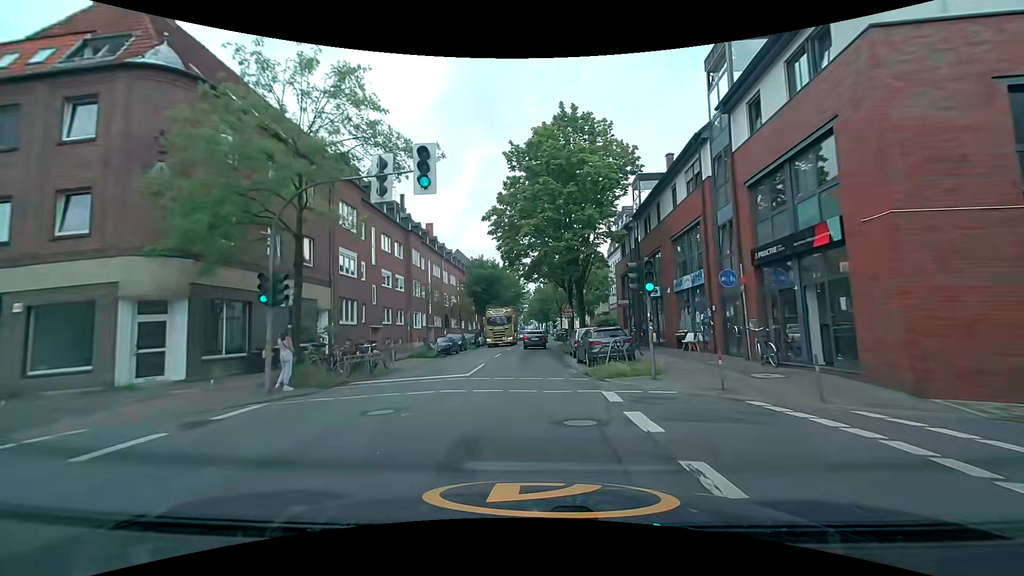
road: tertiary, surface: asphalt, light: Day
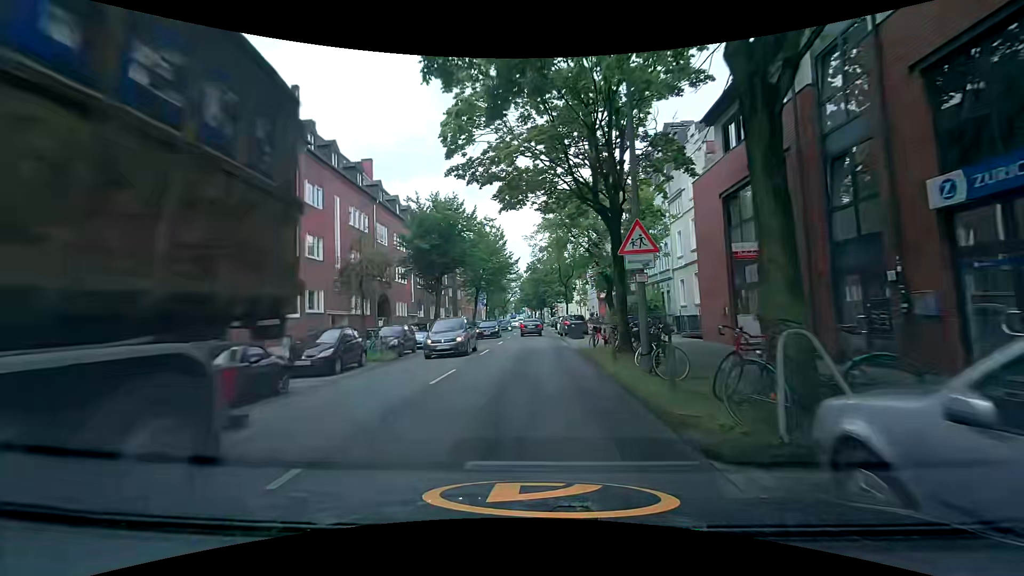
(-0.2, +25.2) m; 0°
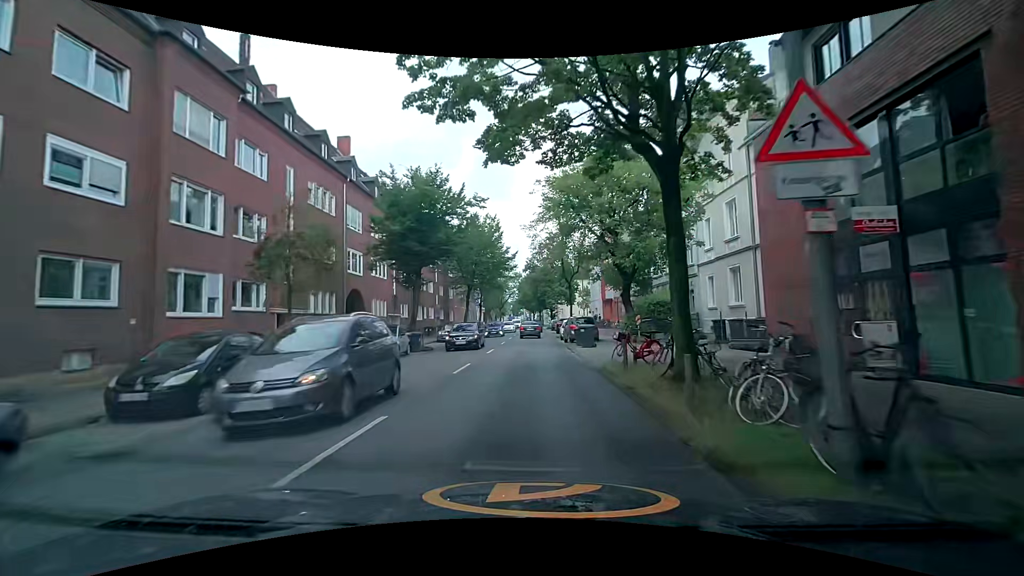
(0.0, +6.4) m; +1°
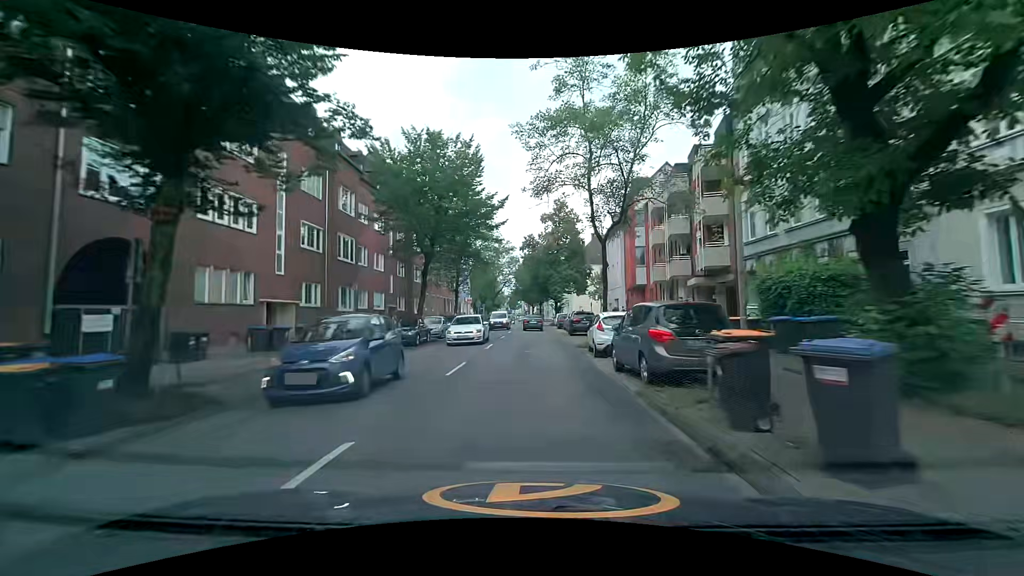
(0.0, +19.8) m; 0°
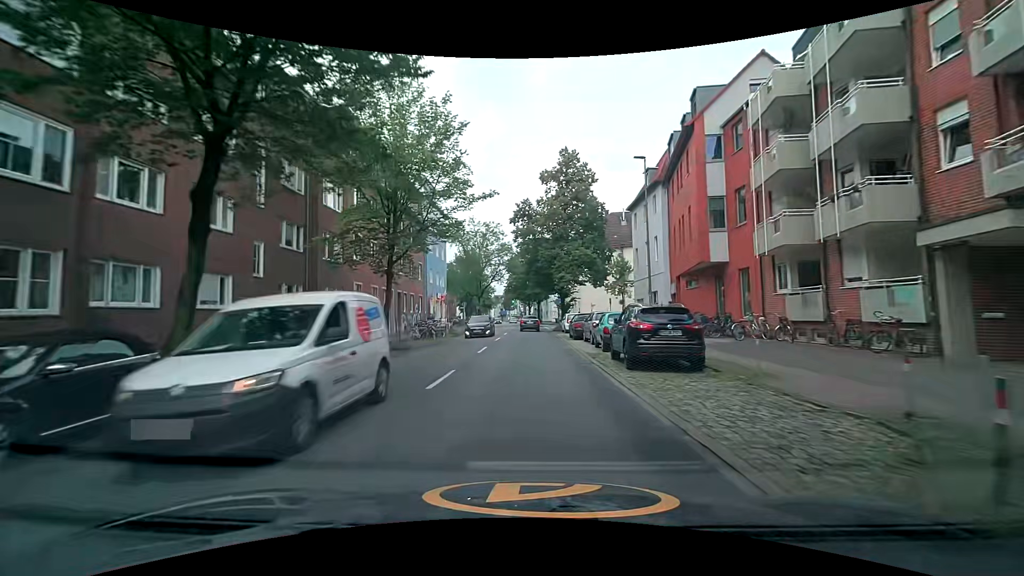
(+0.1, +20.0) m; 0°
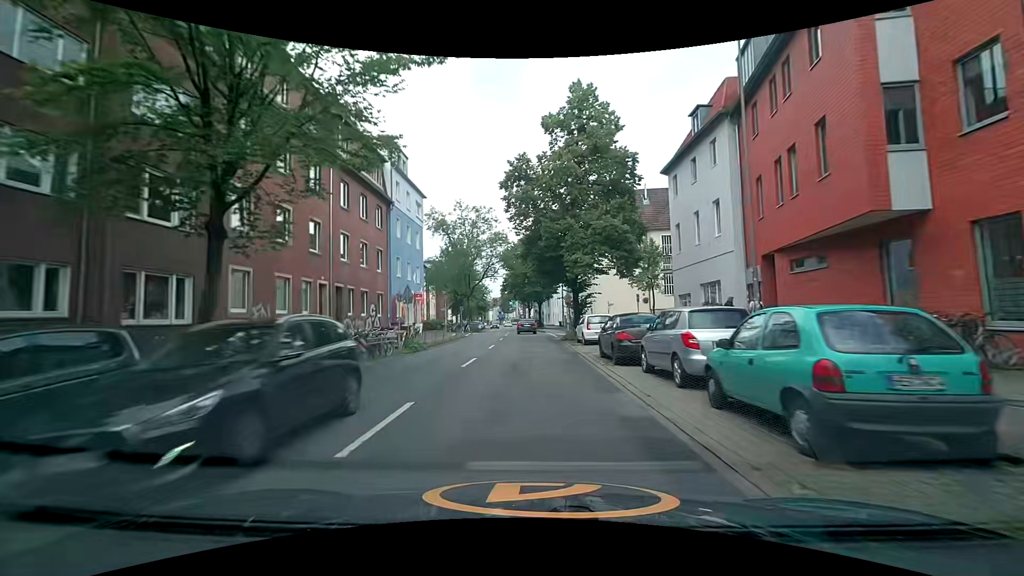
(0.0, +13.3) m; 0°
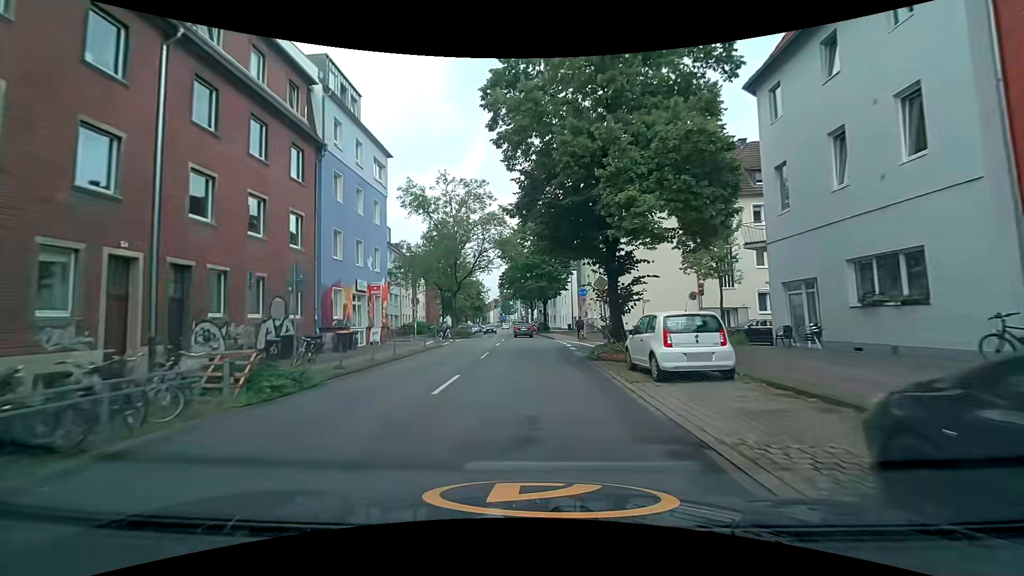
(0.0, +13.5) m; 0°
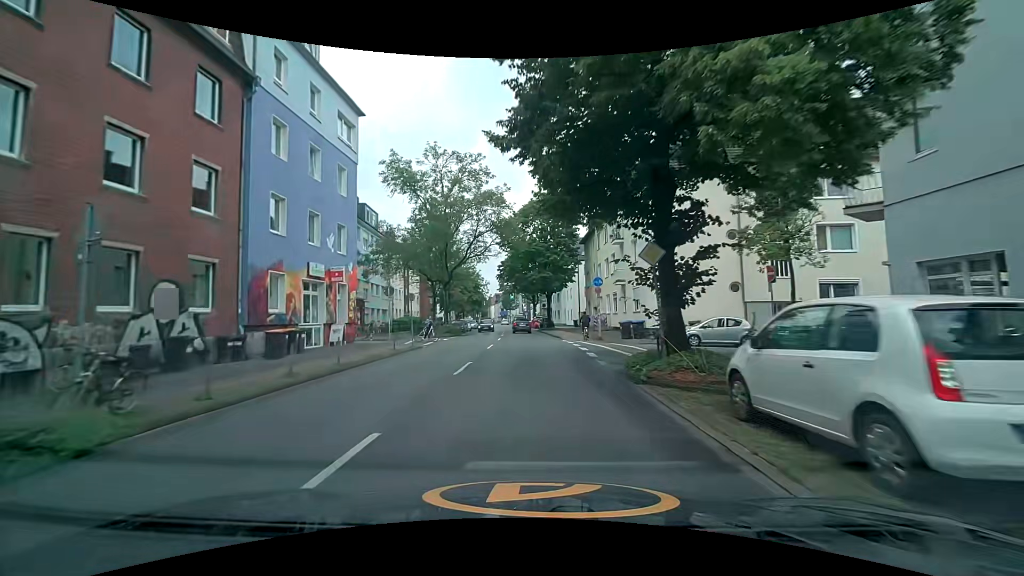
(0.0, +6.8) m; 0°
(0, +10) (0, +20) (0, +30) (-1, +40) (-1, +50) (-1, +60) (-2, +70) (-2, +80) (-3, +90) (-4, +100) m
